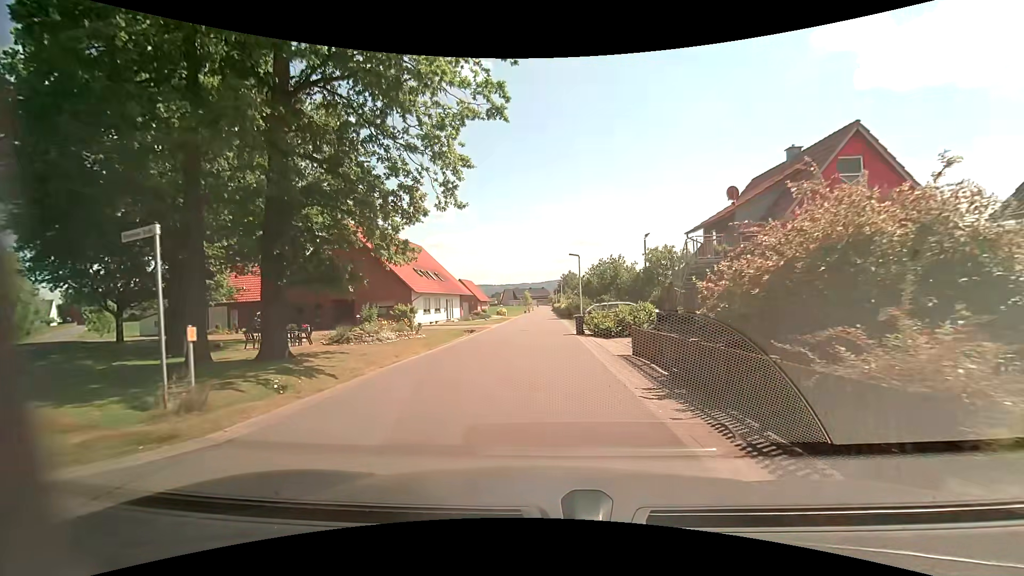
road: unclassified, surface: asphalt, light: Day
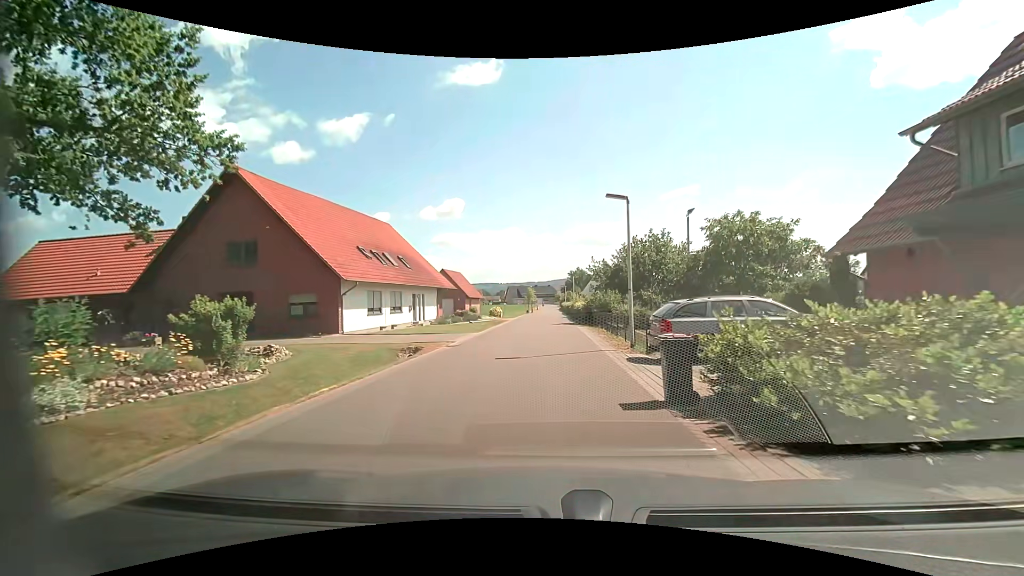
(0.0, +16.9) m; 0°
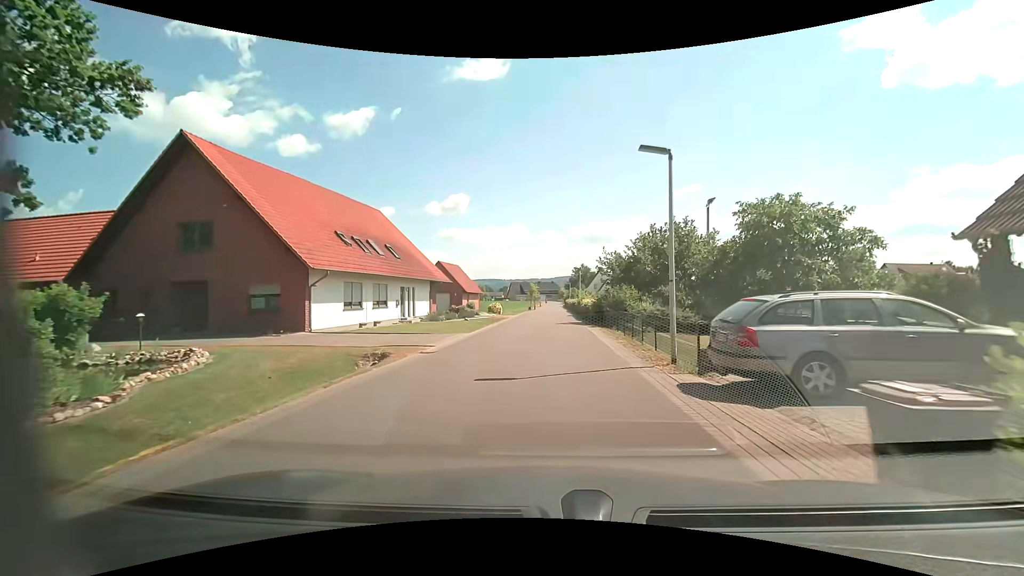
(-0.1, +4.4) m; -2°
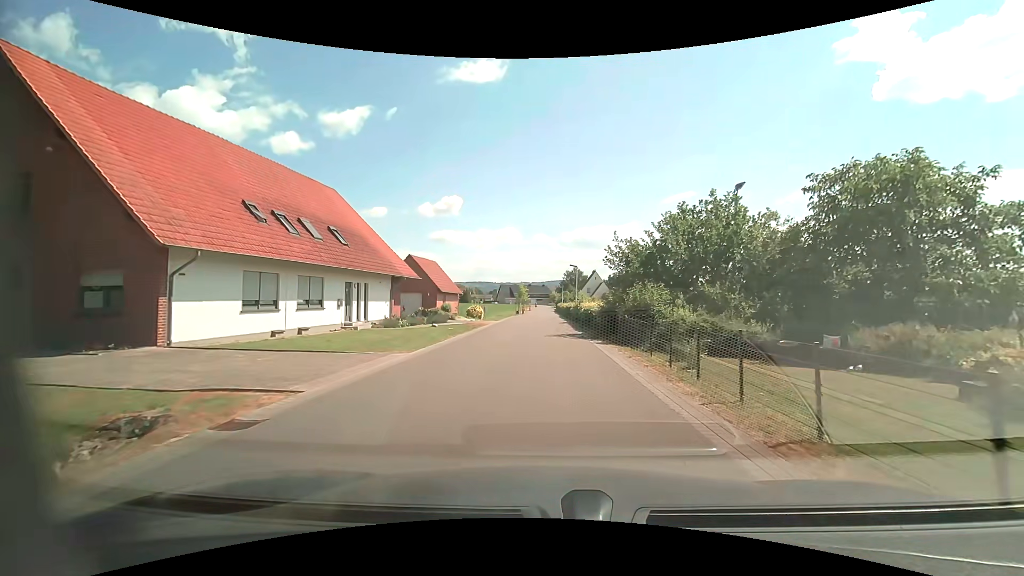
(+0.2, +8.5) m; +2°
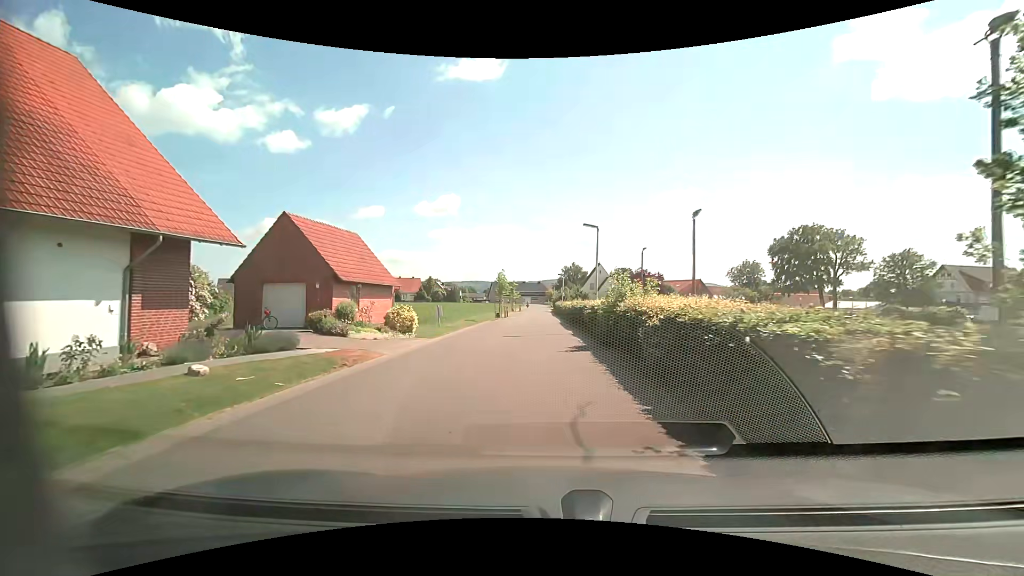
(+0.4, +21.5) m; +1°
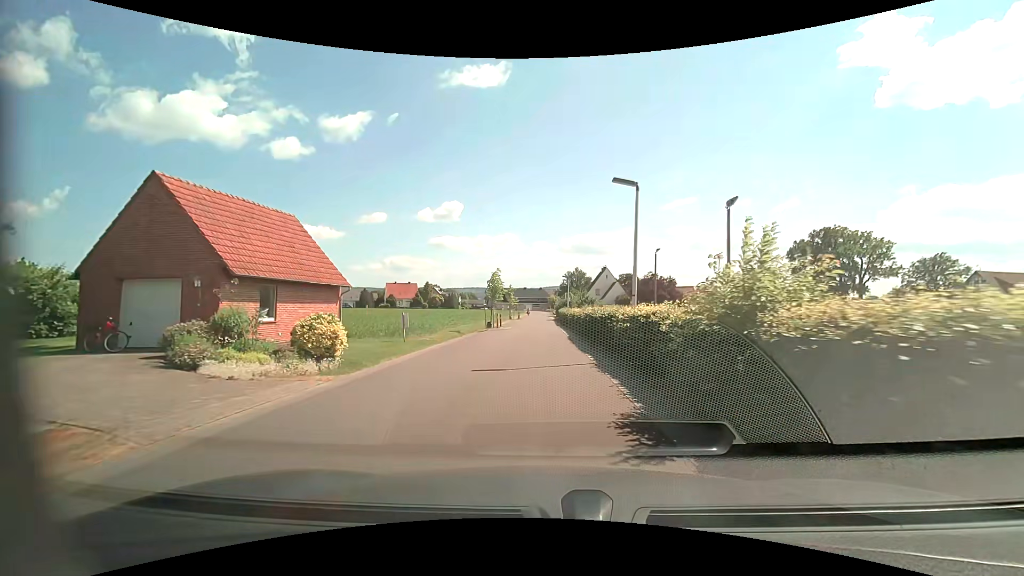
(-0.1, +8.8) m; -1°
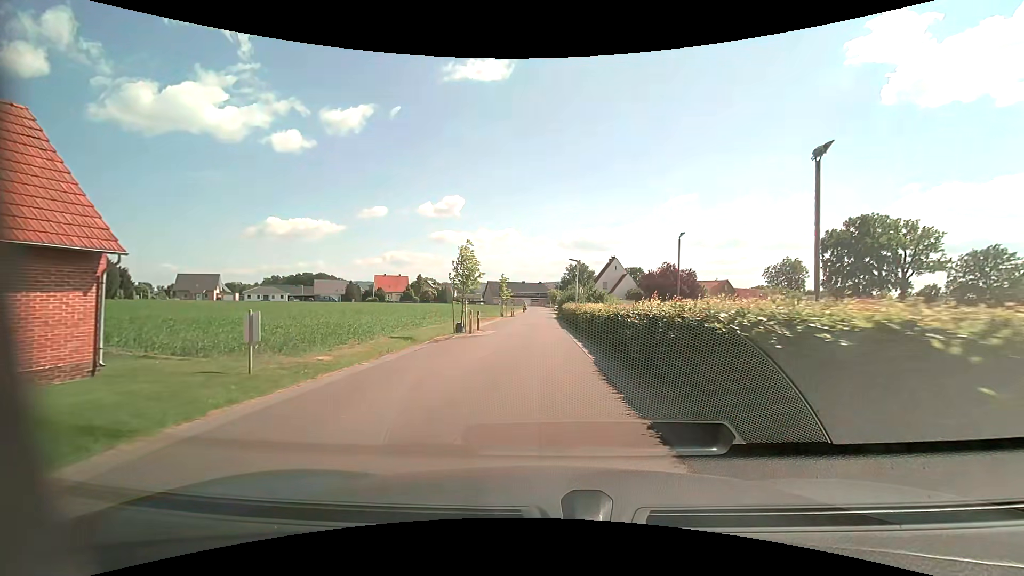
(0.0, +13.0) m; 0°
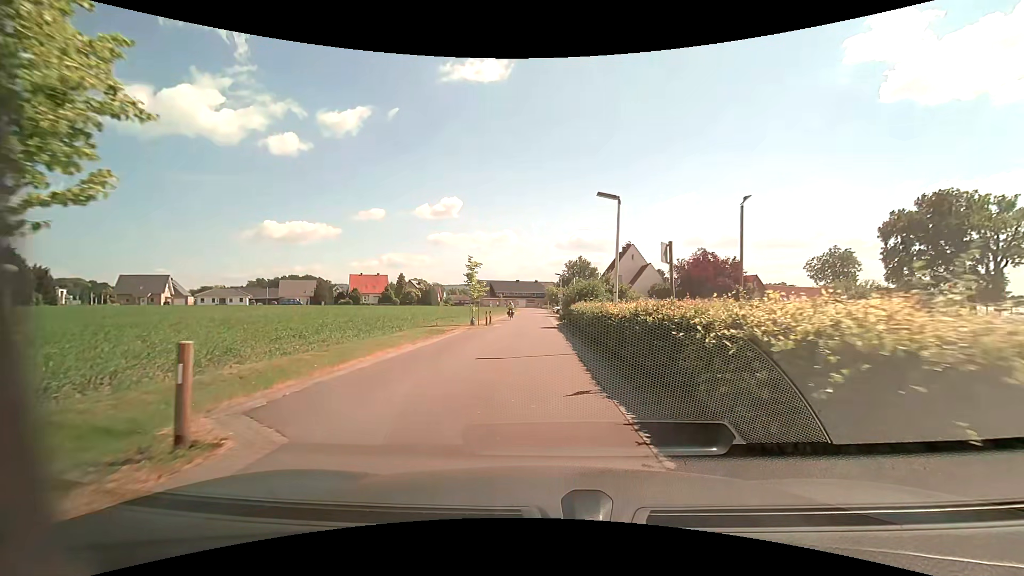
(0.0, +20.8) m; +1°
(0, +10) (0, +20) (0, +30) (-1, +40) (-1, +50) (-1, +60) (-1, +70) (-2, +80) (-2, +90) (-2, +100) m
